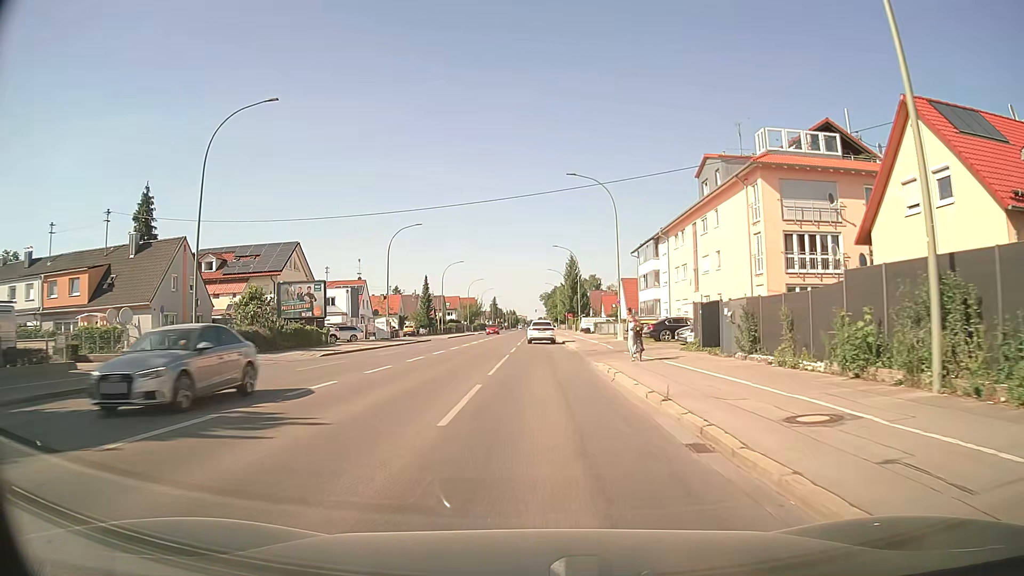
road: secondary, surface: asphalt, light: Day
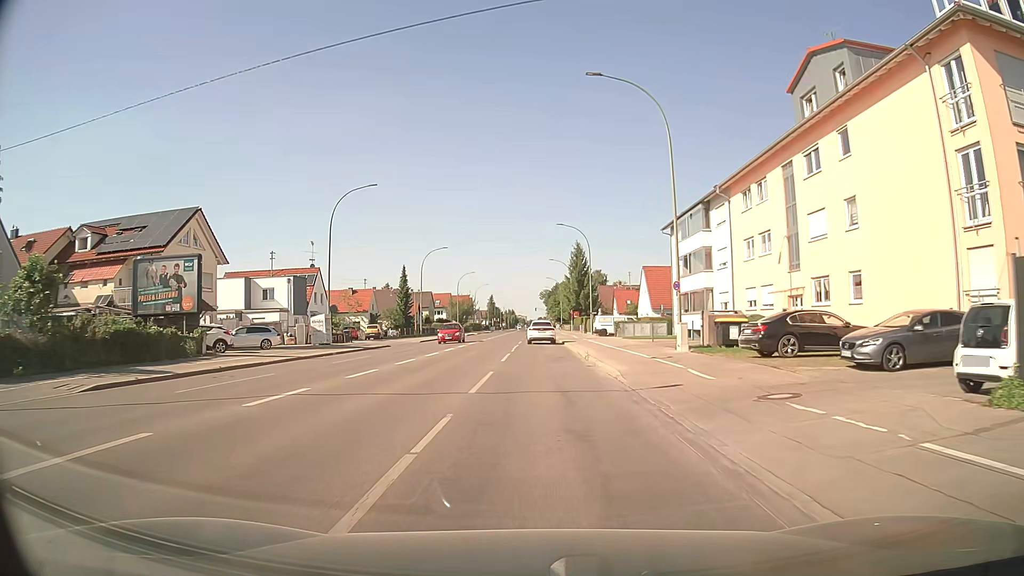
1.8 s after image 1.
(0.0, +20.0) m; 0°
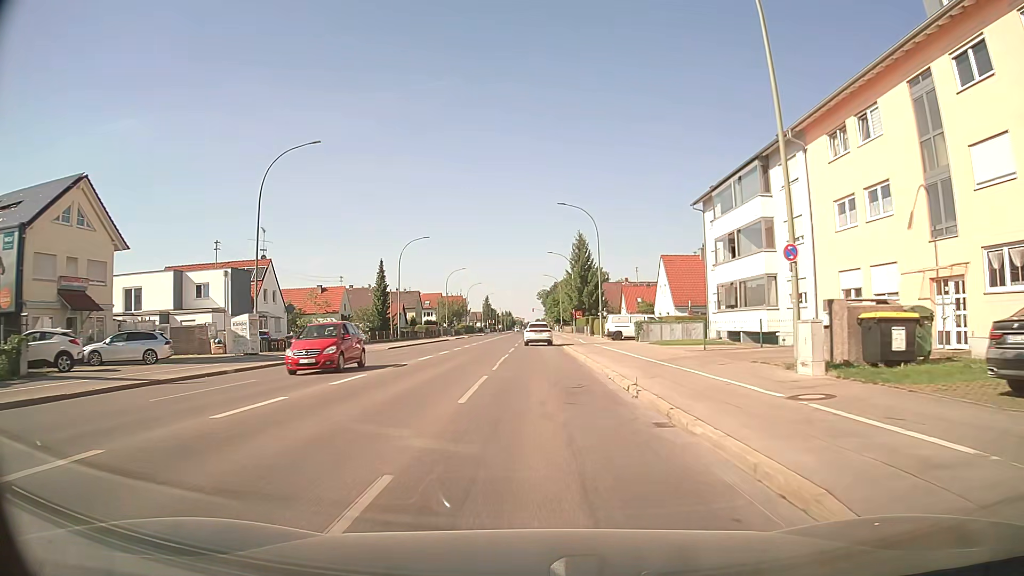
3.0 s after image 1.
(0.0, +13.2) m; 0°
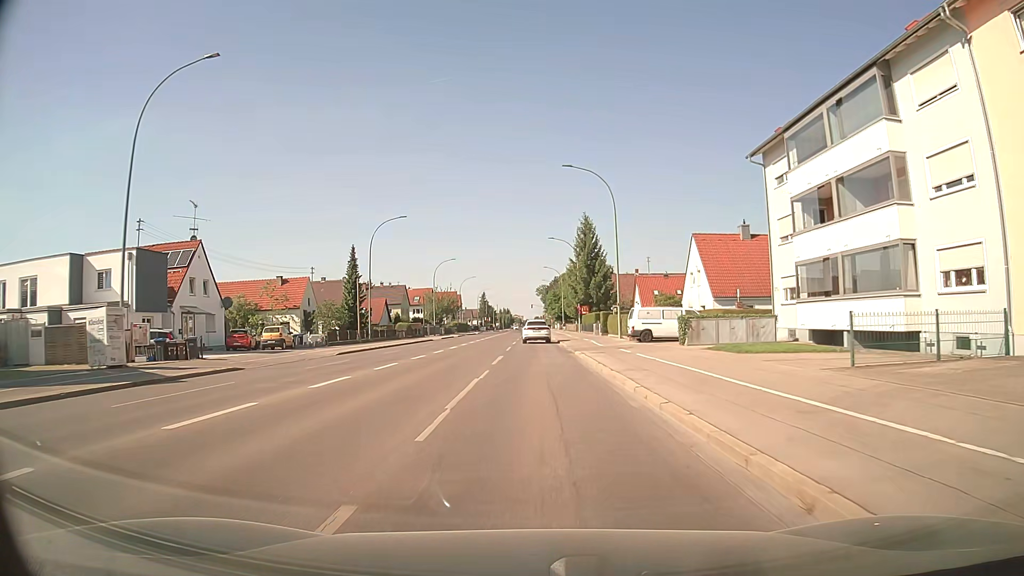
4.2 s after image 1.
(0.0, +13.5) m; 0°
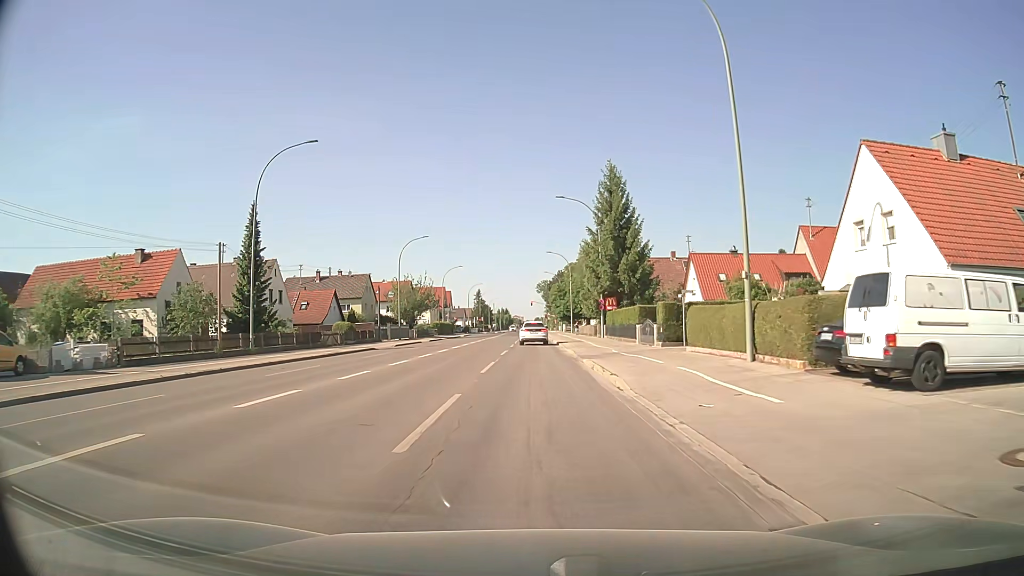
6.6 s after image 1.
(+0.1, +27.9) m; 0°
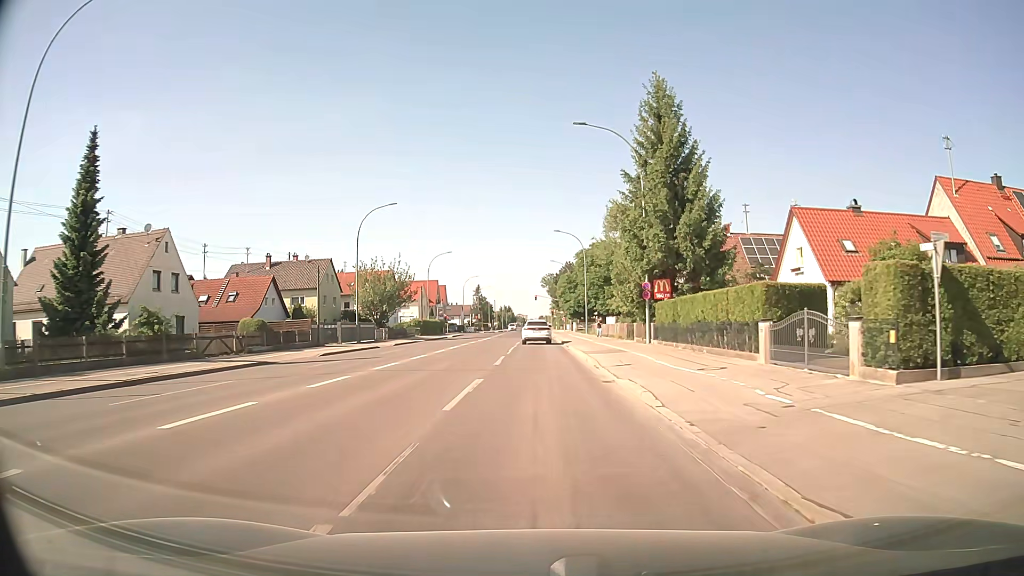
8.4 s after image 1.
(-0.2, +20.5) m; -1°
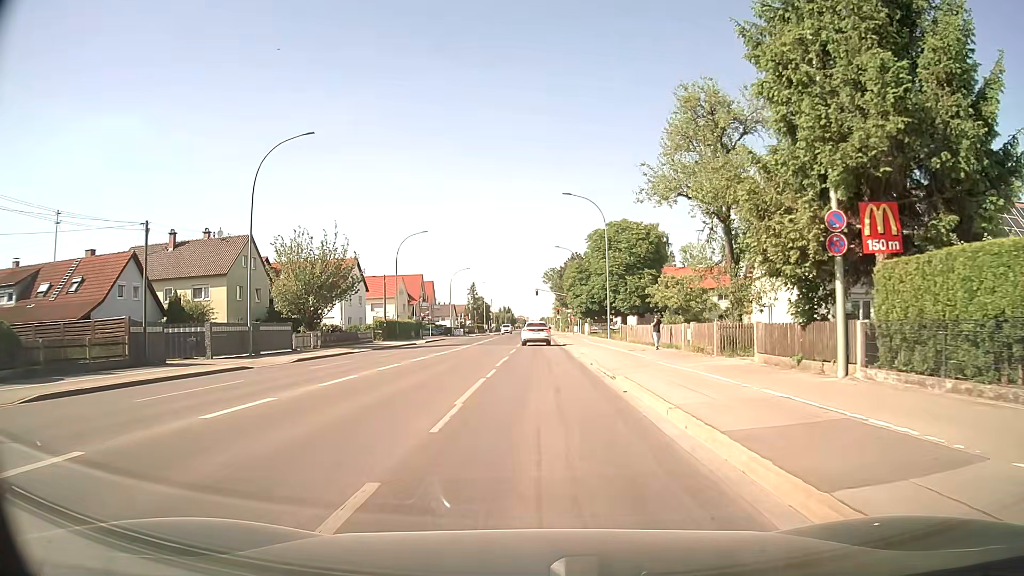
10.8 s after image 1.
(+0.1, +22.6) m; 0°
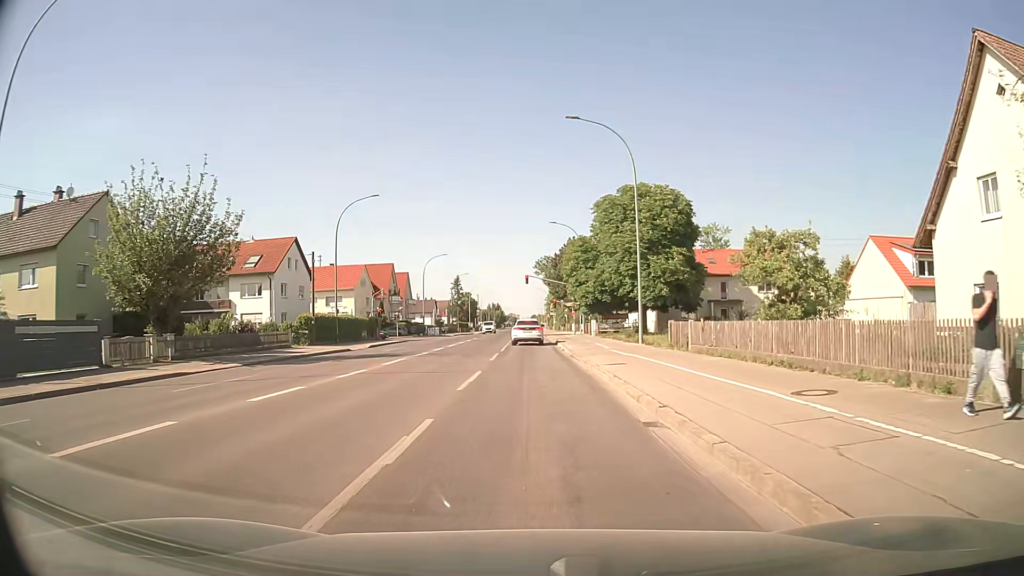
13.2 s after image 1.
(+0.1, +20.0) m; 0°
(0, +10) (0, +20) (0, +30) (0, +40) (0, +50) (0, +60) (0, +70) (0, +80) (0, +90) (0, +100) m
